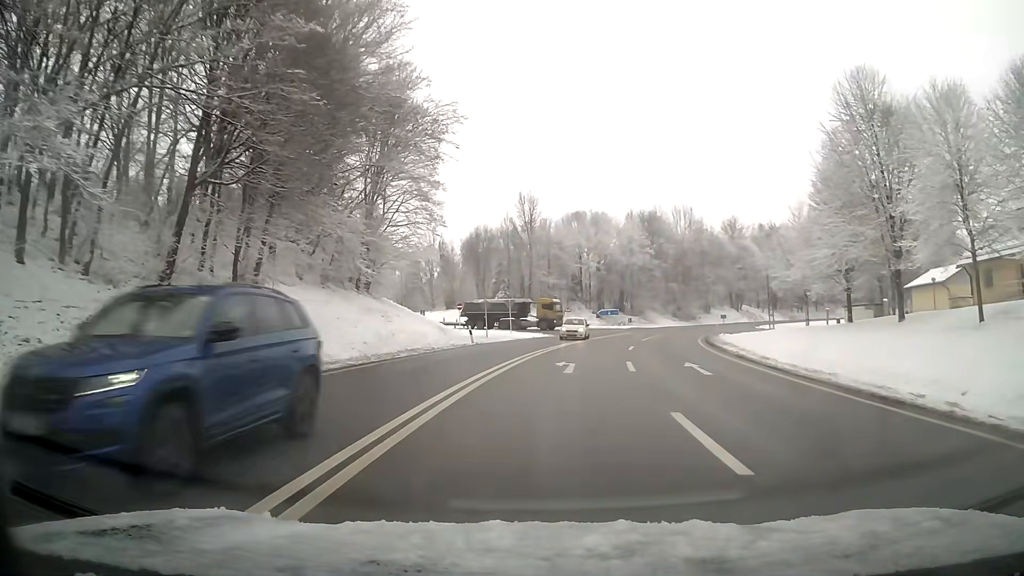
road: primary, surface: asphalt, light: Day
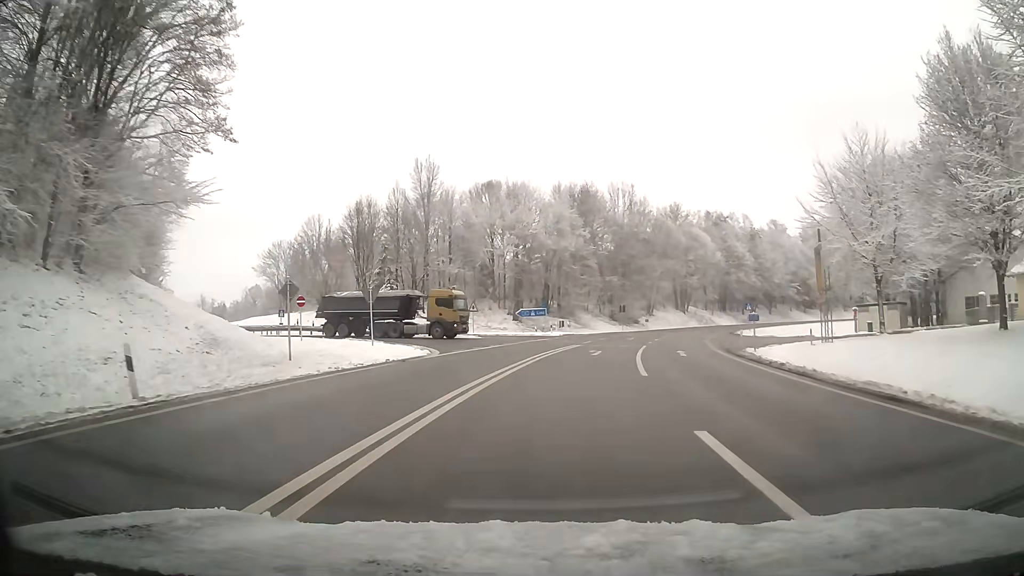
(+1.7, +26.1) m; +8°
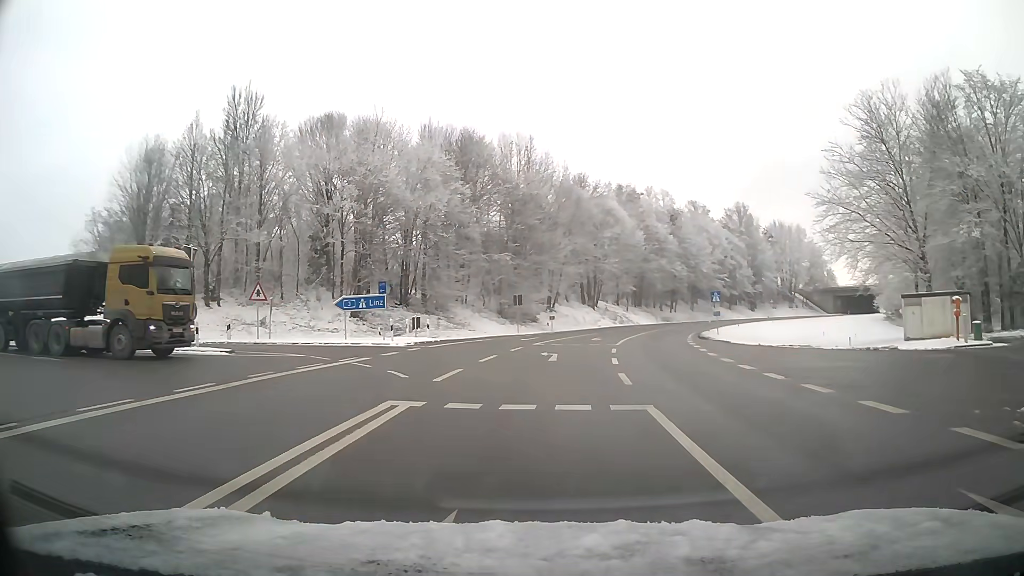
(+2.1, +26.9) m; +9°
(0, +10) (-4, +19) (-12, +25) (-21, +28) (-31, +30) (-40, +33) (-50, +37) (-59, +41) (-67, +47) (-74, +54) m
